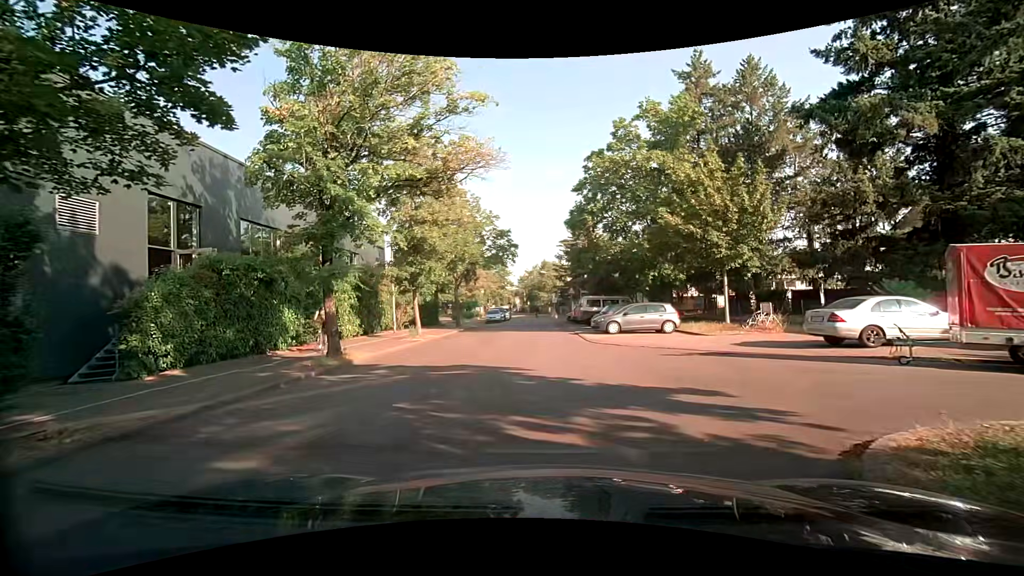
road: residential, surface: asphalt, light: Day
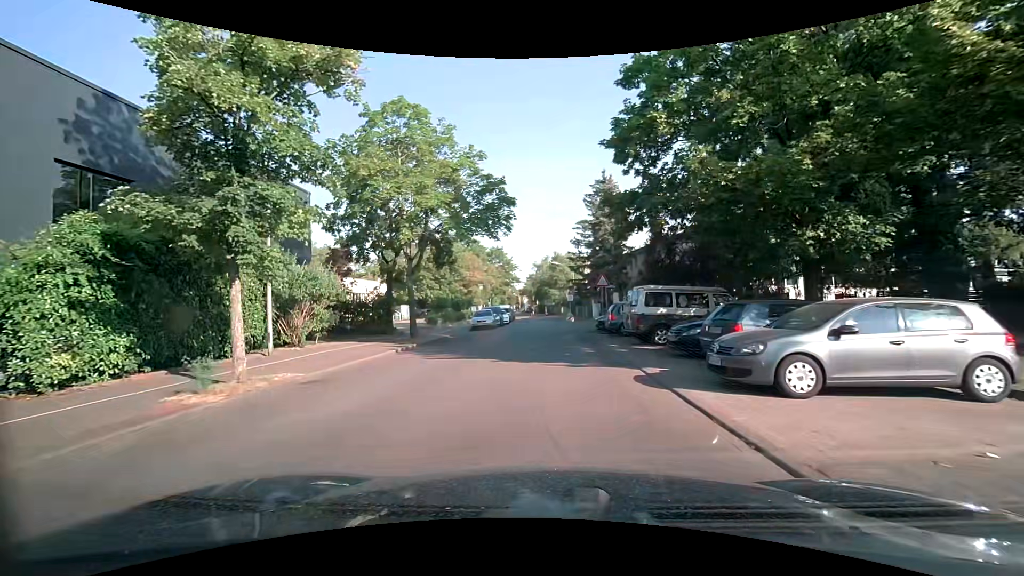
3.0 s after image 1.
(-0.7, +16.5) m; -3°
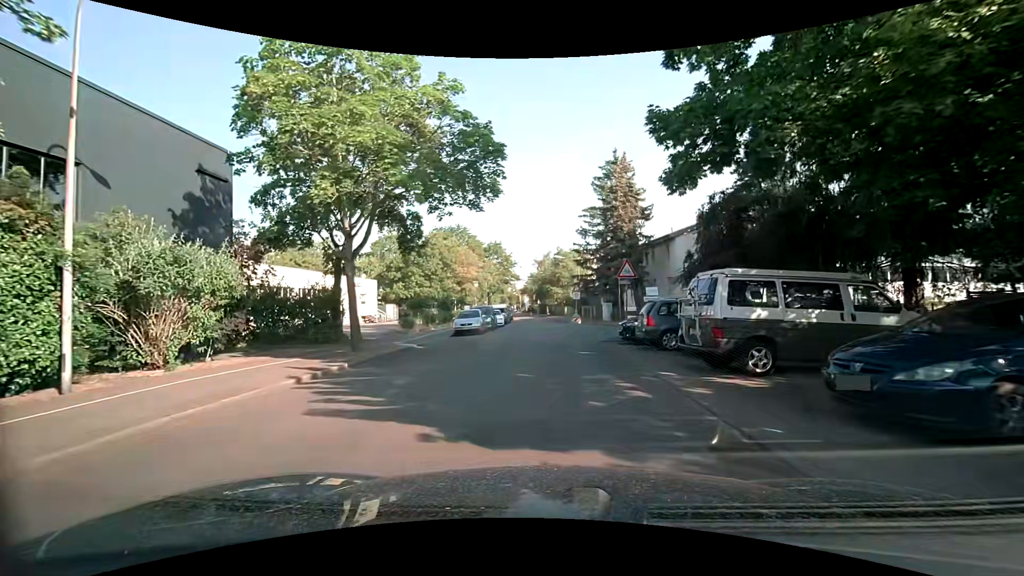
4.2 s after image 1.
(-0.1, +7.5) m; -1°
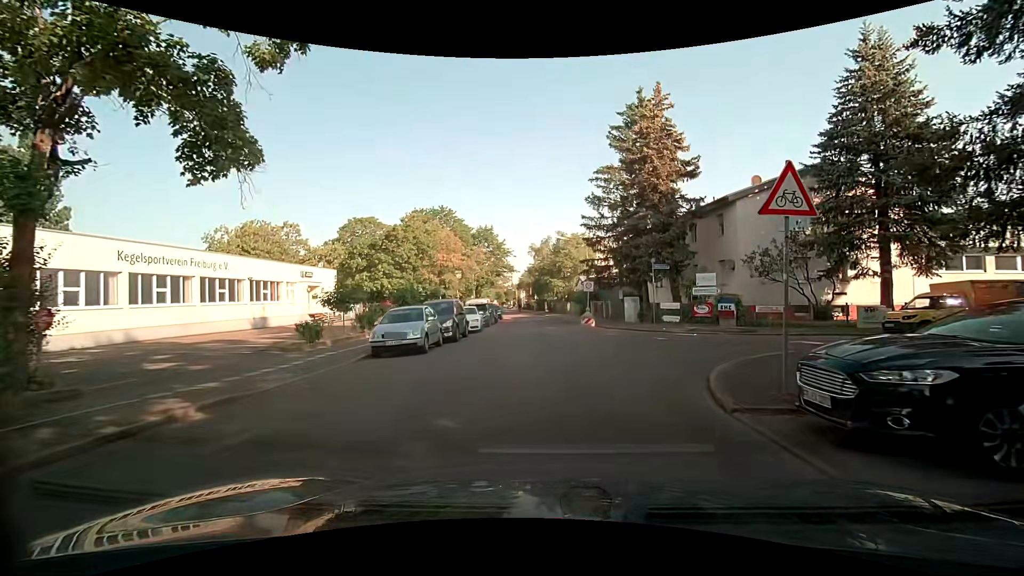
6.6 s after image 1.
(+0.2, +12.8) m; 0°
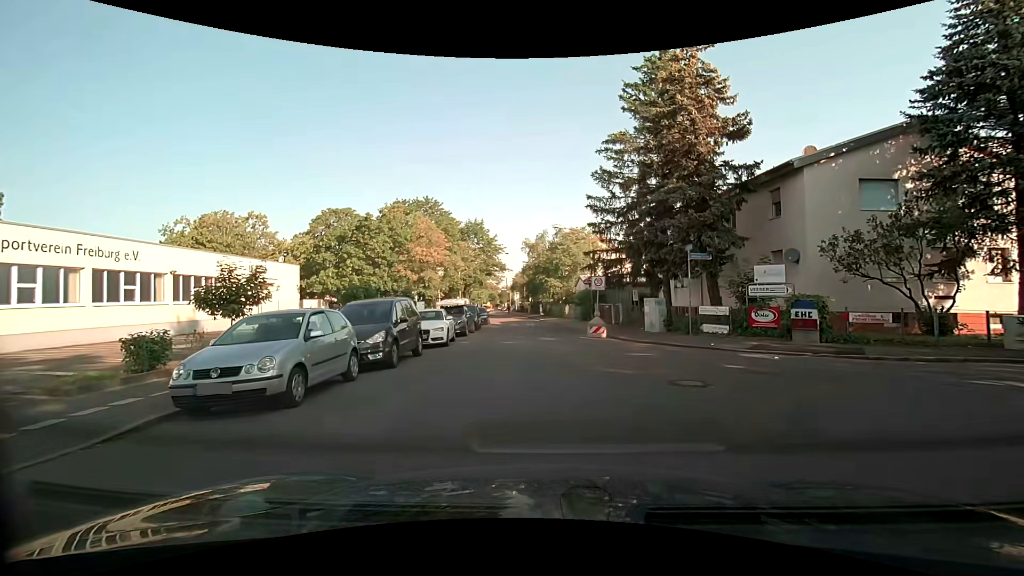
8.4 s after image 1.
(+0.1, +7.5) m; +3°
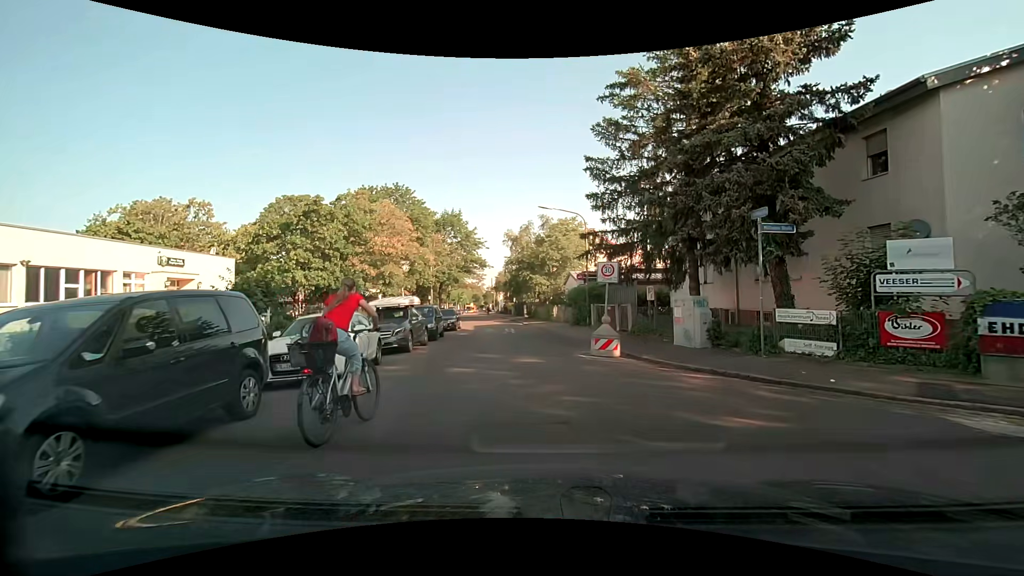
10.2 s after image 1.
(0.0, +7.9) m; +2°
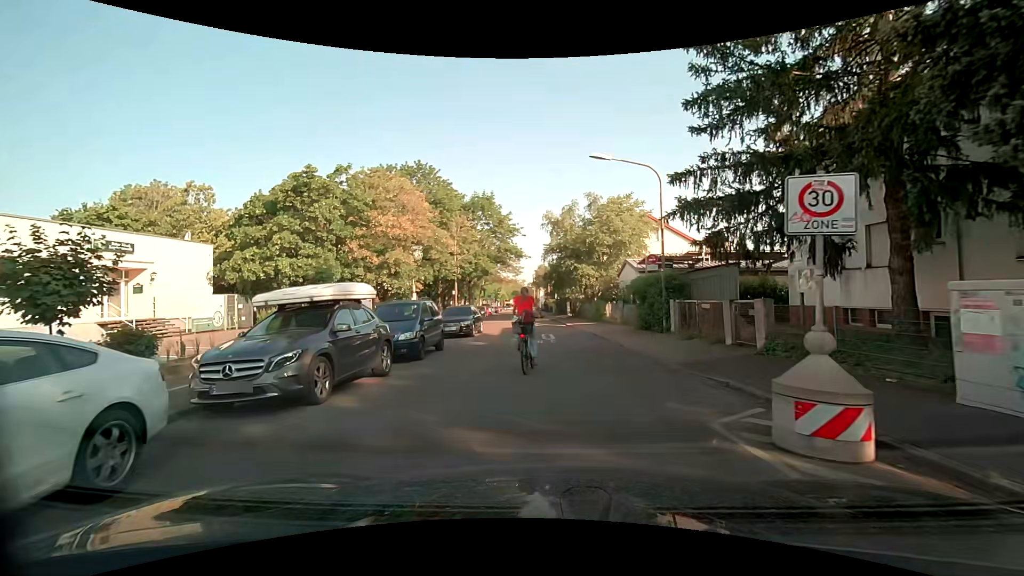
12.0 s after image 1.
(-0.5, +9.2) m; -6°
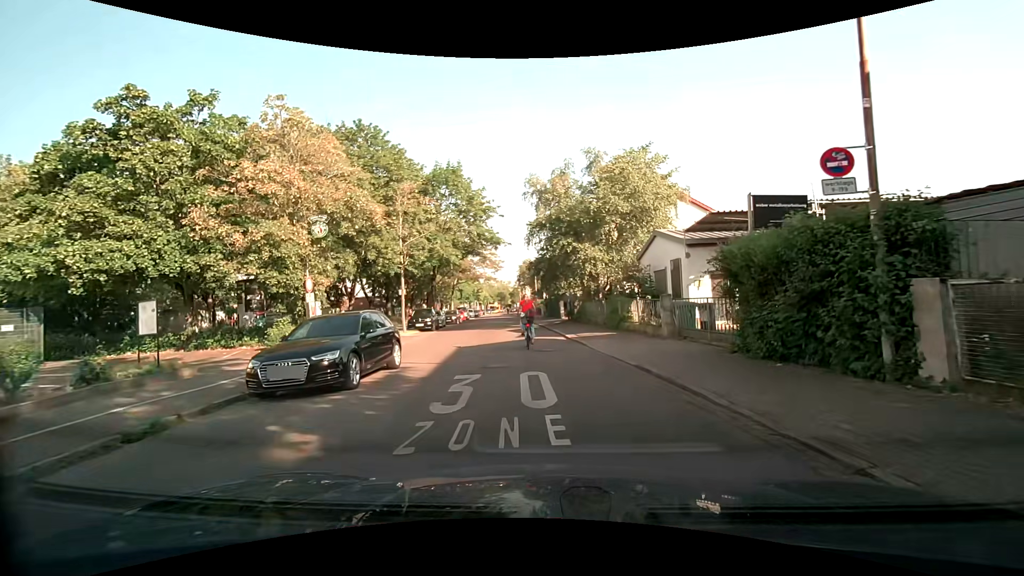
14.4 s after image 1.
(+0.1, +13.1) m; 0°
(0, +10) (-1, +20) (-1, +30) (-2, +40) (-2, +50) (-3, +60) (-3, +70) (-4, +80) (-5, +90) (-5, +100) m
